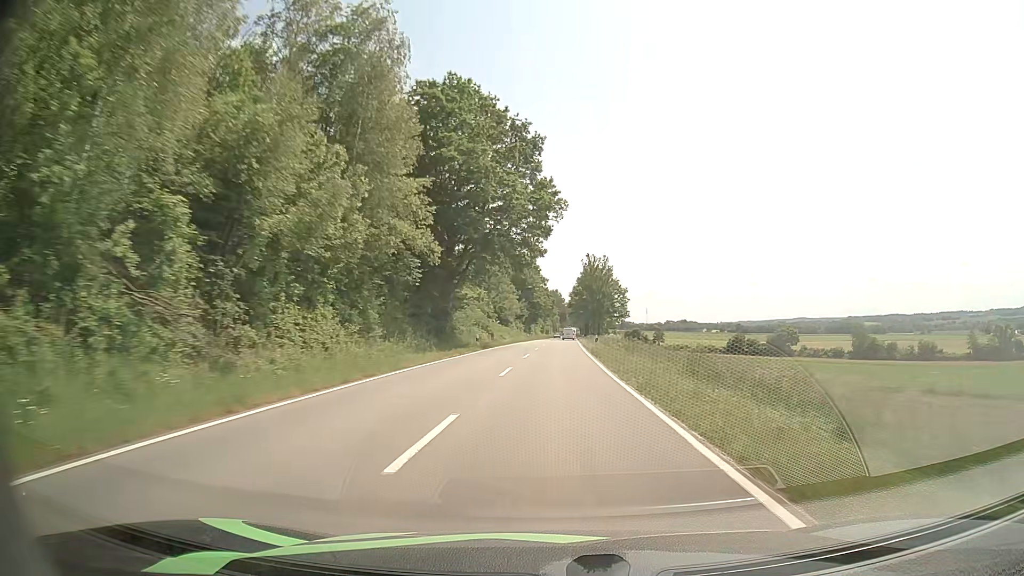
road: tertiary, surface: asphalt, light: Day
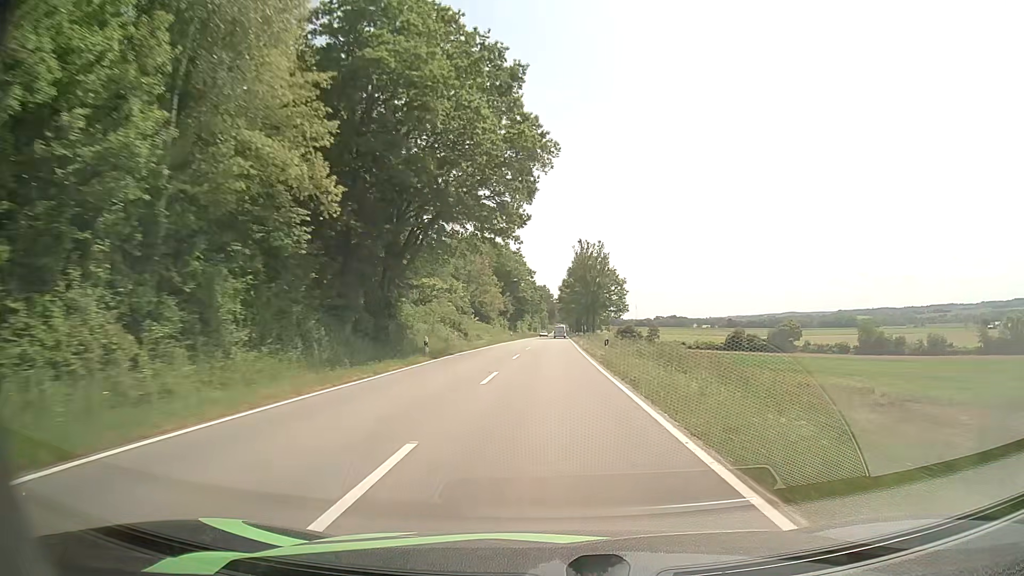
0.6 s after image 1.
(+0.1, +15.1) m; +1°
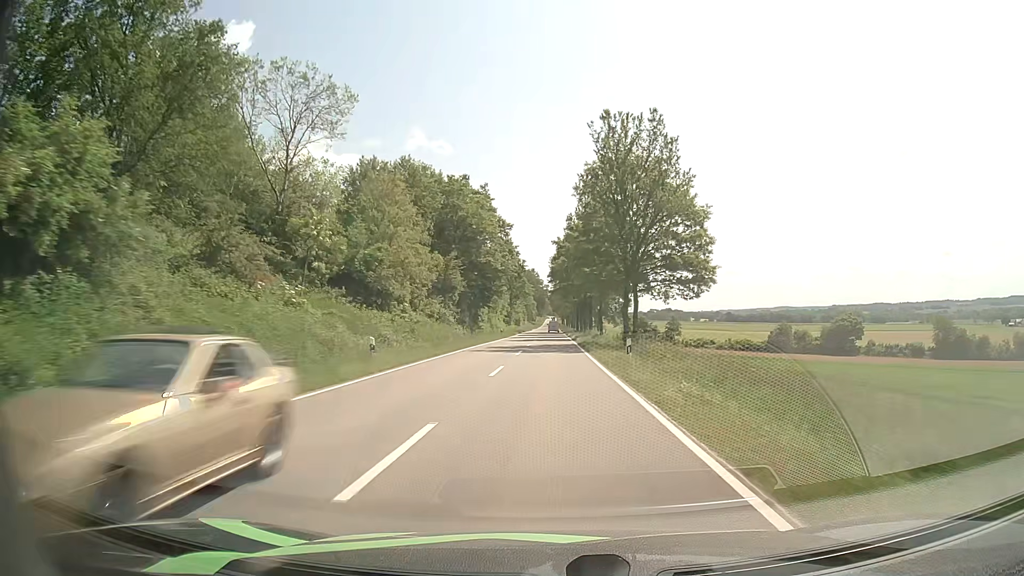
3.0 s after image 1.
(+0.5, +59.7) m; +1°
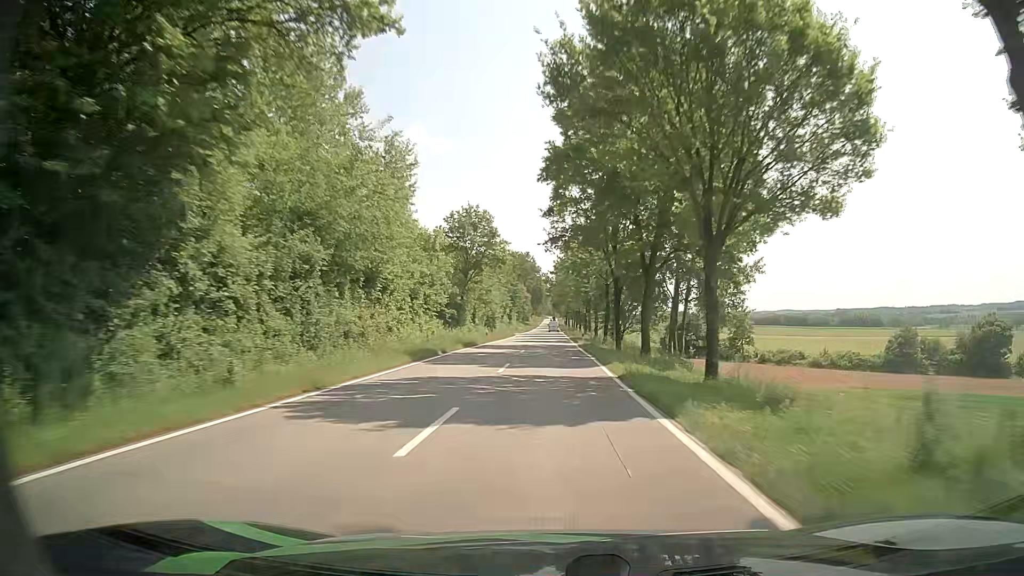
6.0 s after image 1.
(+0.1, +72.7) m; 0°
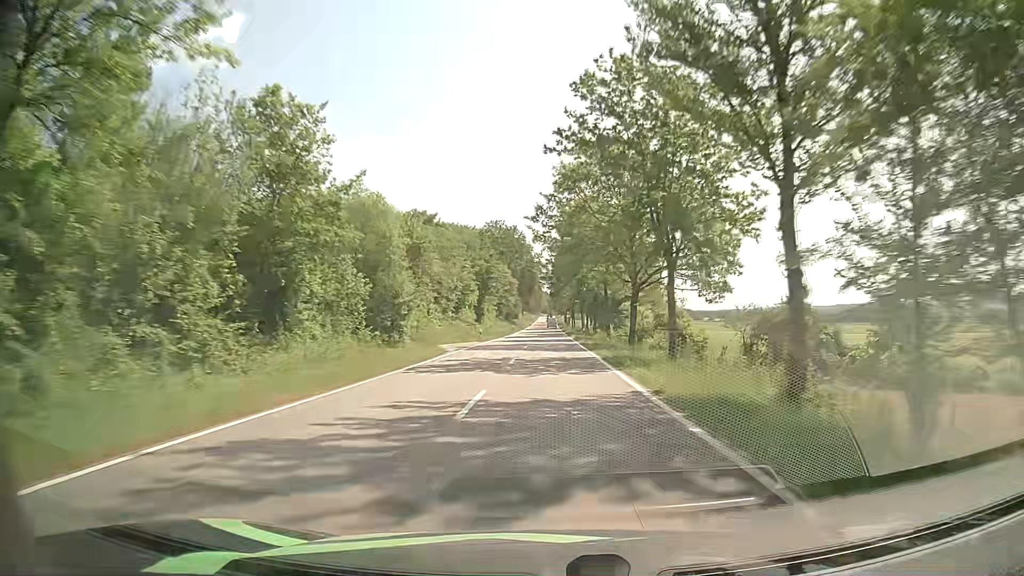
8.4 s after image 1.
(+0.1, +59.6) m; +1°
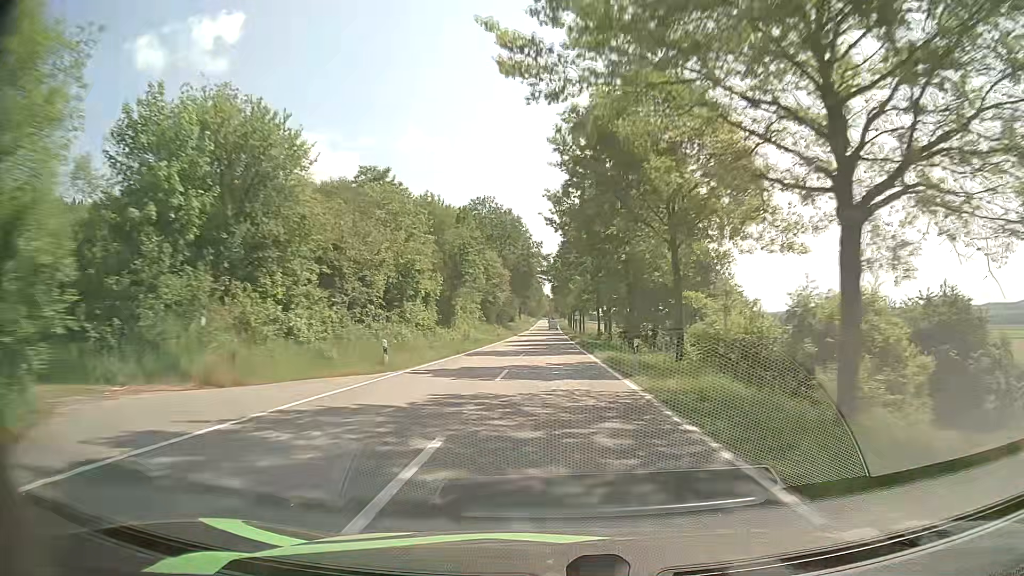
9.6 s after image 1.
(-0.1, +30.3) m; 0°
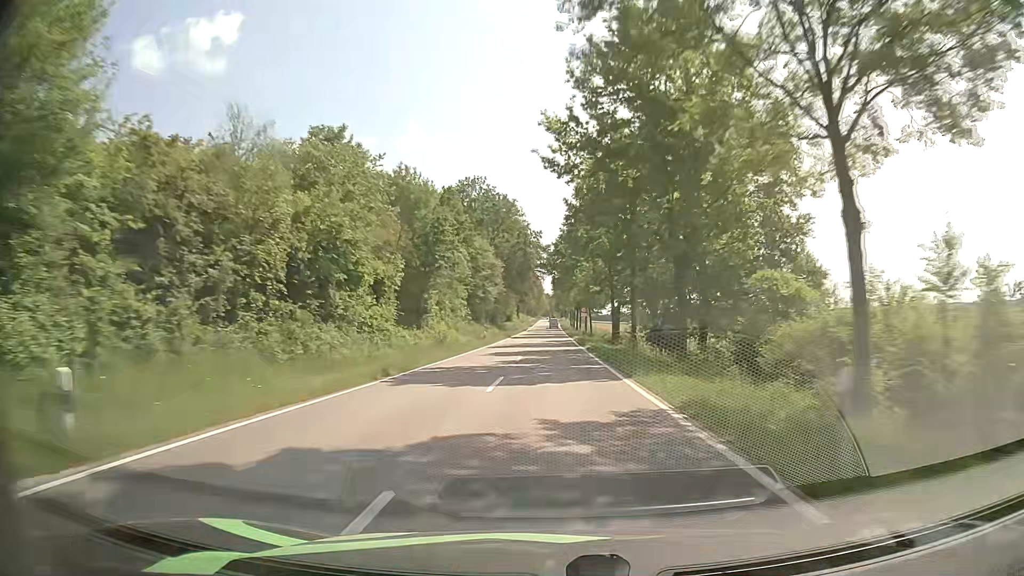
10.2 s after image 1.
(0.0, +15.3) m; 0°
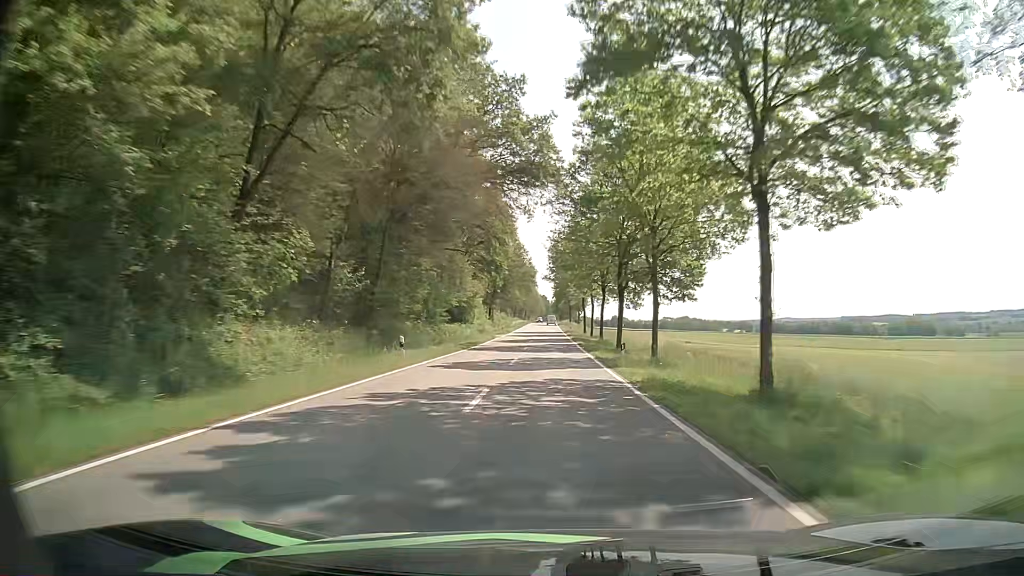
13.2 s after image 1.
(+0.2, +78.2) m; 0°
(0, +10) (0, +20) (0, +30) (0, +40) (0, +50) (0, +60) (0, +70) (0, +80) (0, +90) (0, +100) m
